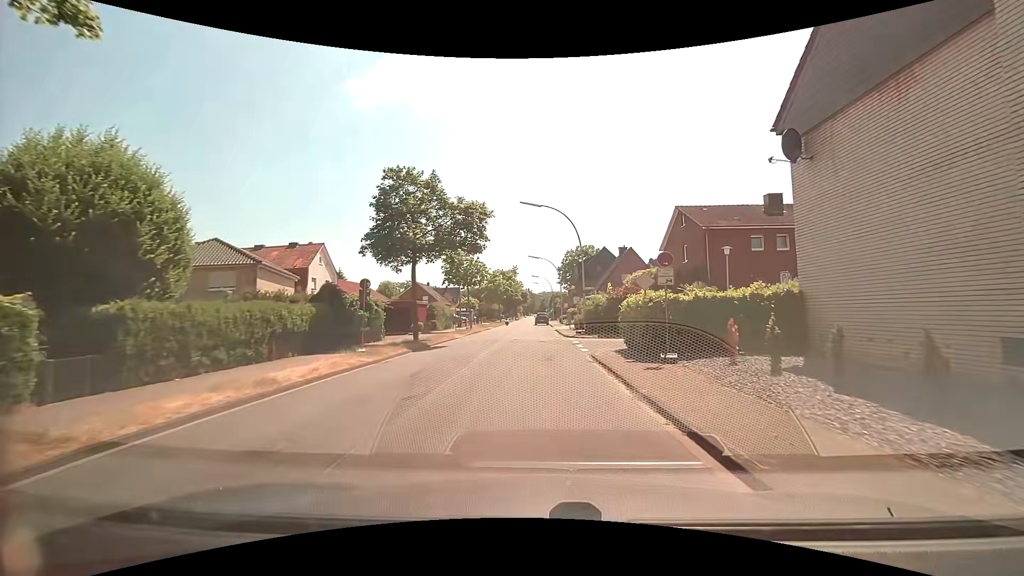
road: secondary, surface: asphalt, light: Day
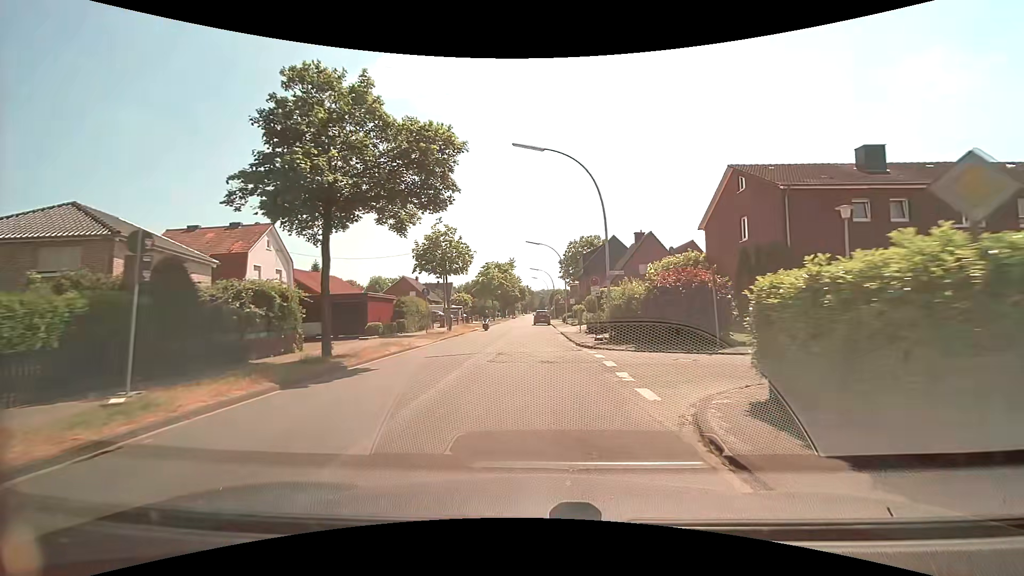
(+0.1, +11.1) m; +1°
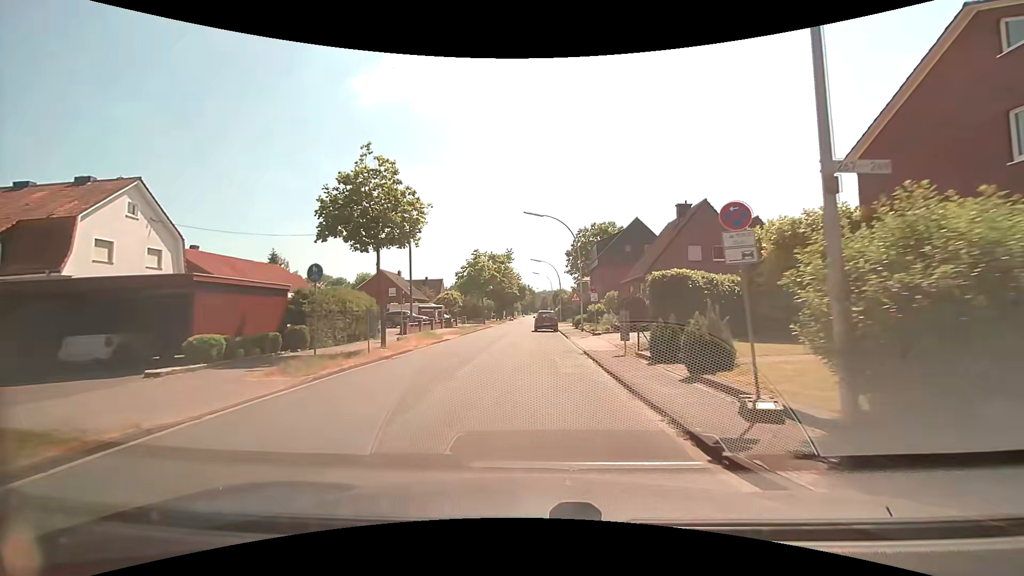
(-0.1, +16.0) m; 0°
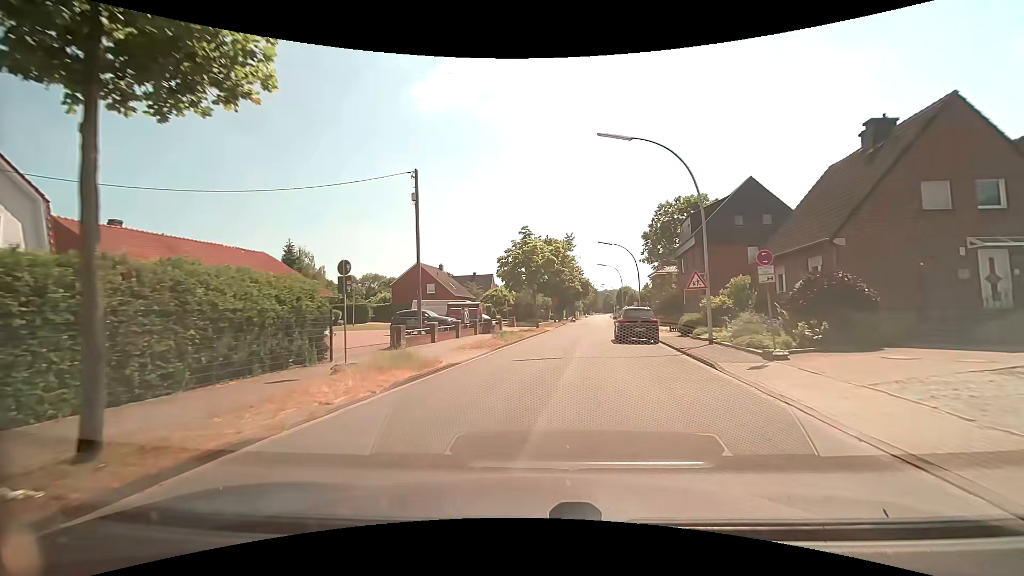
(-0.8, +15.5) m; -7°
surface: paved
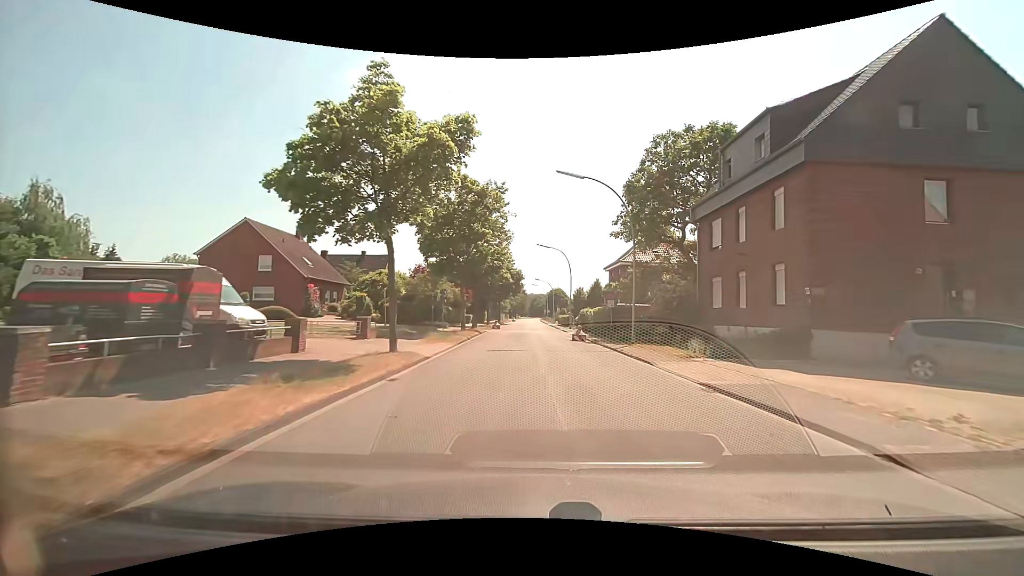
(+1.7, +27.9) m; +8°
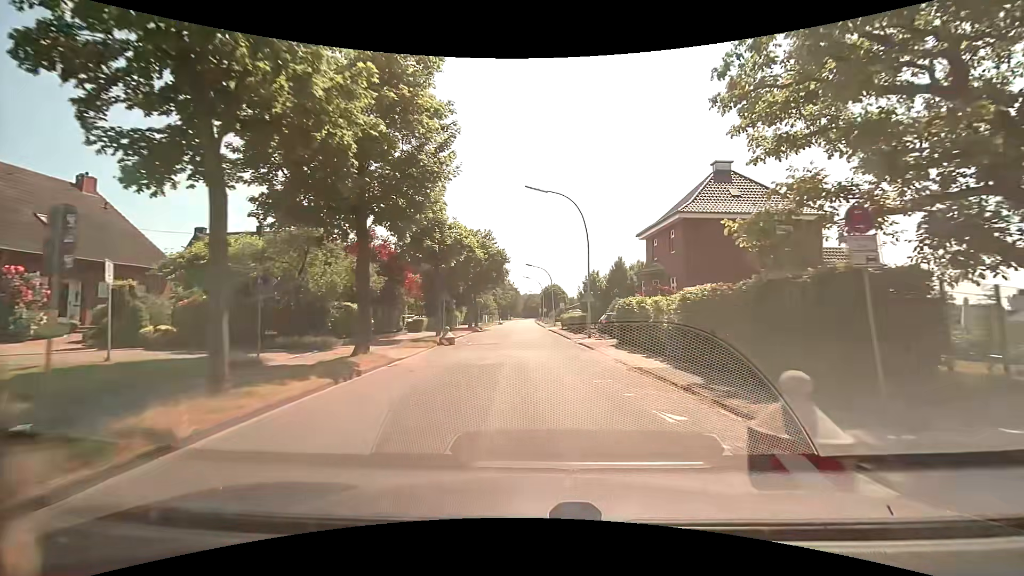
(+0.3, +25.3) m; 0°
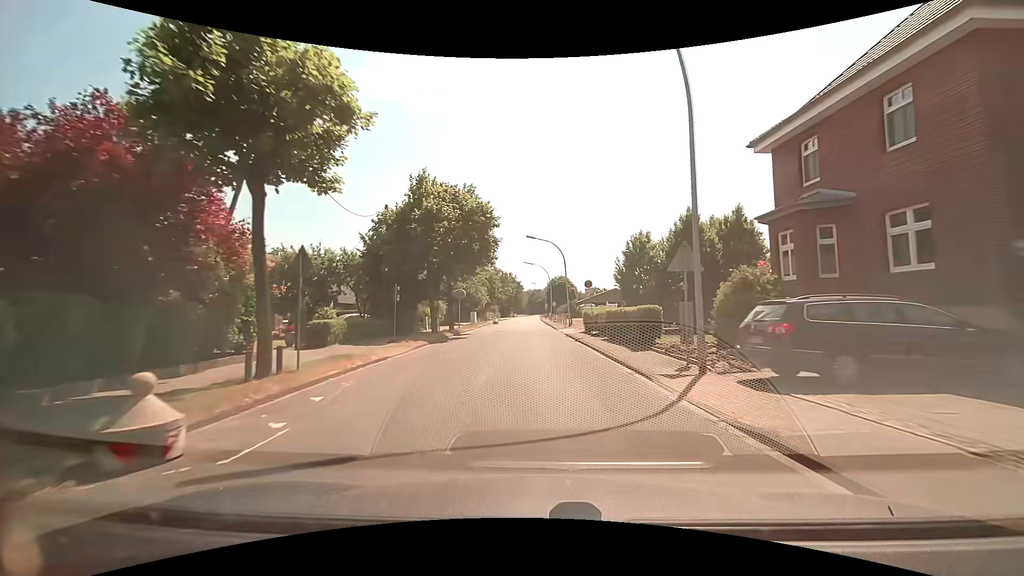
(+0.1, +19.9) m; -1°
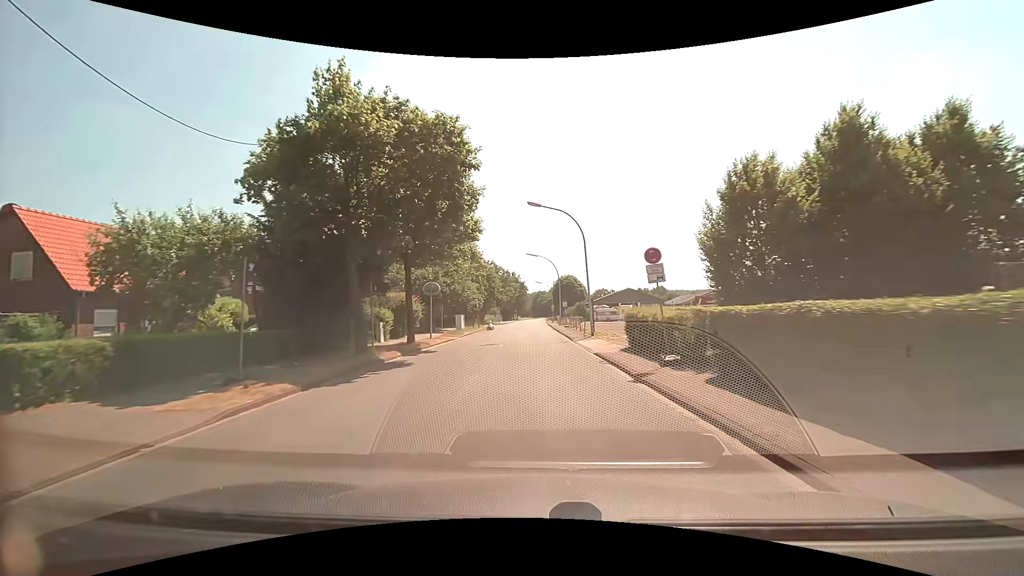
(+0.1, +13.6) m; 0°
(0, +10) (0, +20) (0, +30) (0, +40) (0, +50) (0, +60) (0, +70) (0, +80) (0, +90) (0, +100) m
